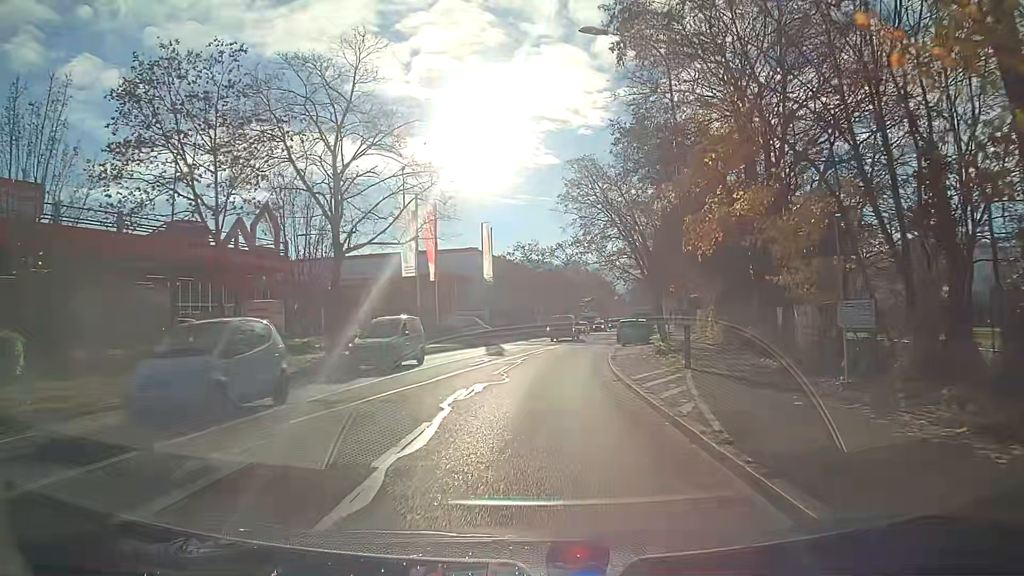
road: secondary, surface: asphalt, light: Day
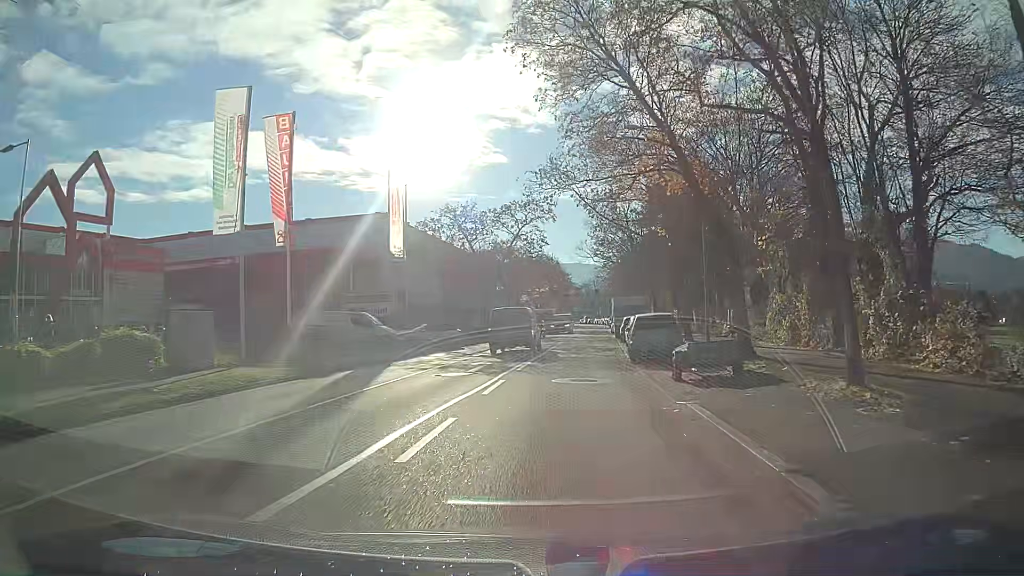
(+0.9, +23.9) m; +5°
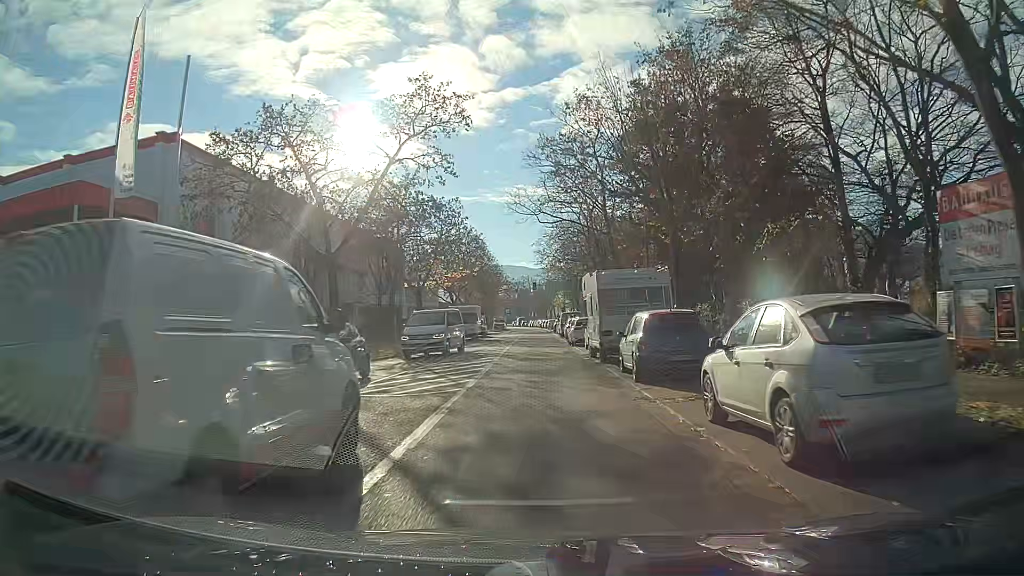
(+1.3, +25.1) m; +5°
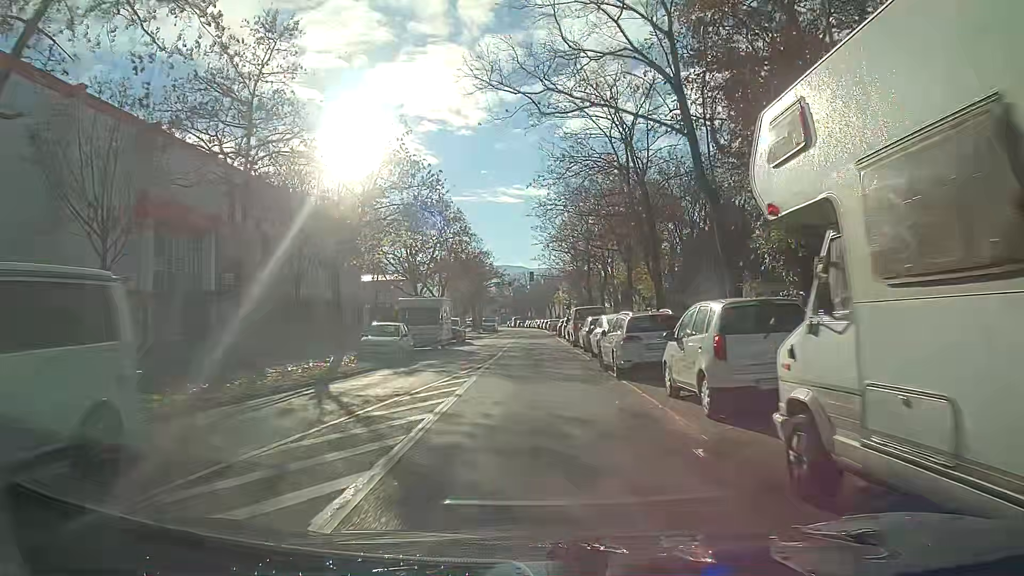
(+0.1, +19.3) m; 0°
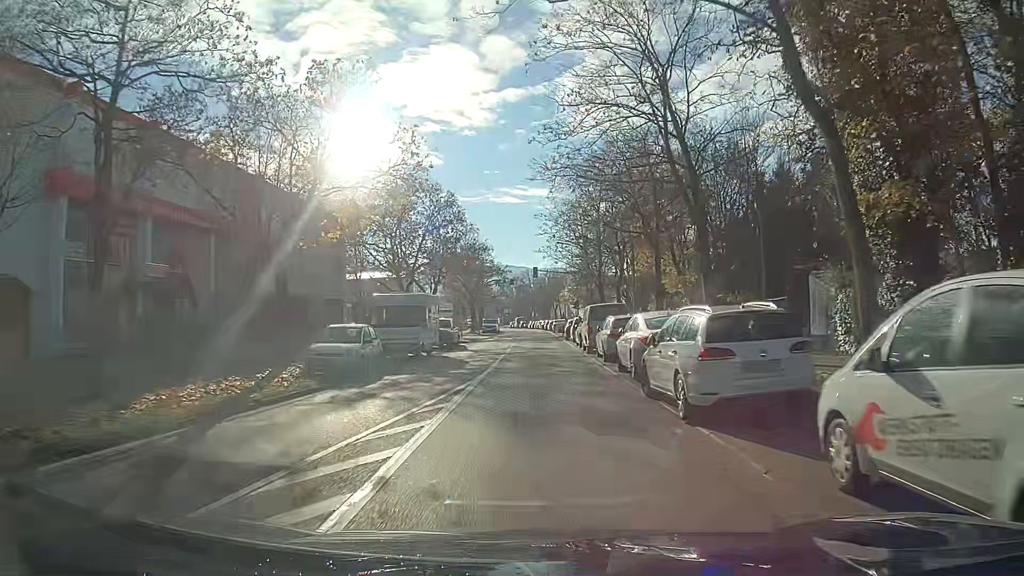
(0.0, +6.5) m; 0°
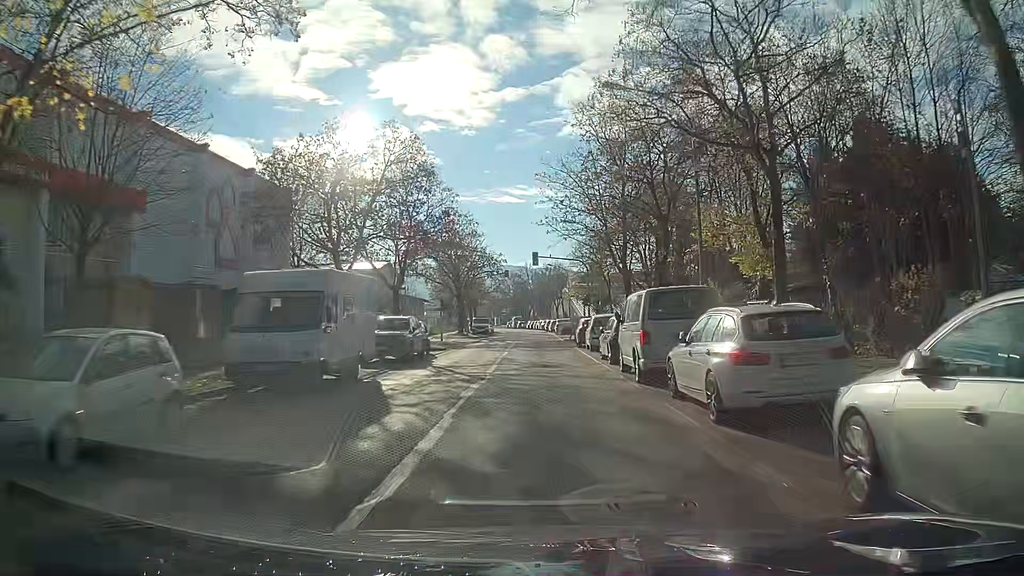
(+0.1, +13.2) m; +1°
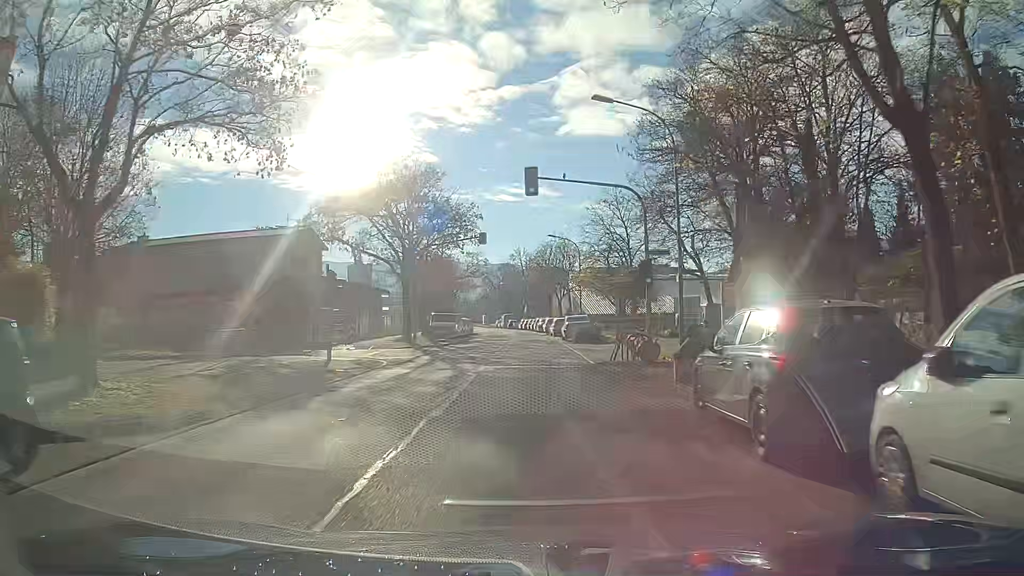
(-0.2, +27.4) m; 0°
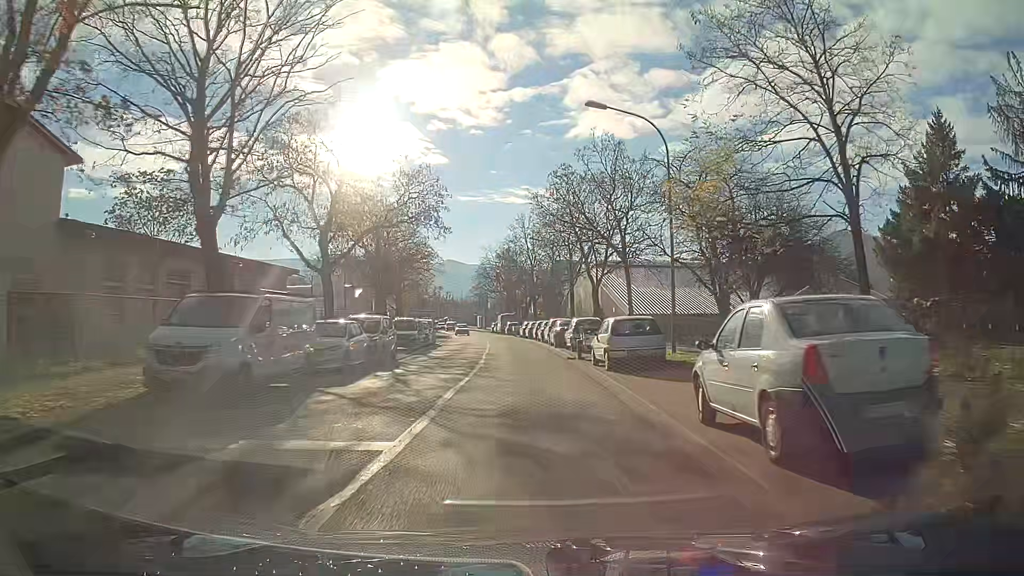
(0.0, +35.3) m; 0°
(0, +10) (0, +20) (0, +30) (-1, +40) (-2, +50) (-3, +60) (-4, +70) (-5, +80) (-6, +90) (-8, +100) m
